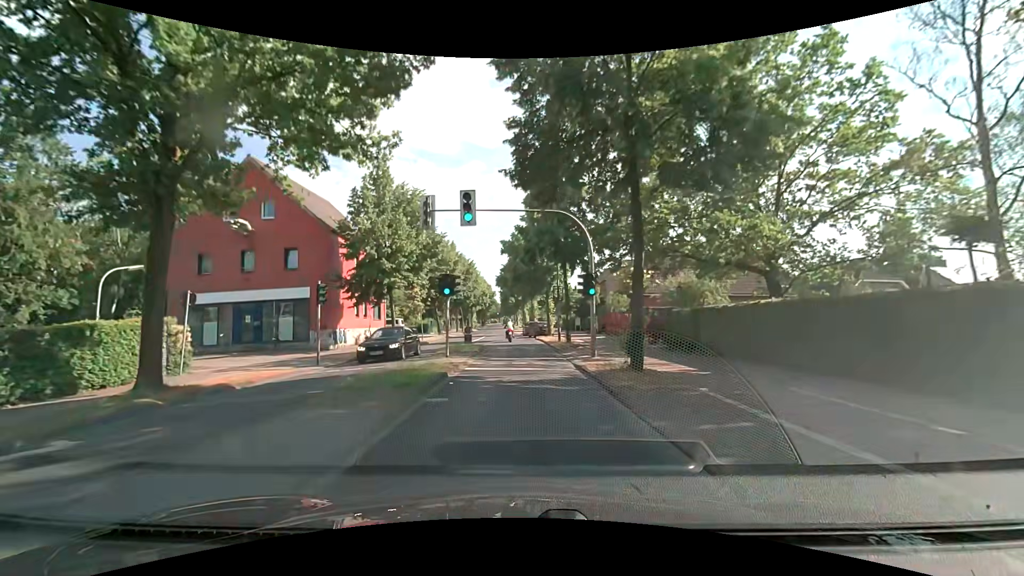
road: tertiary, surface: asphalt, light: Day
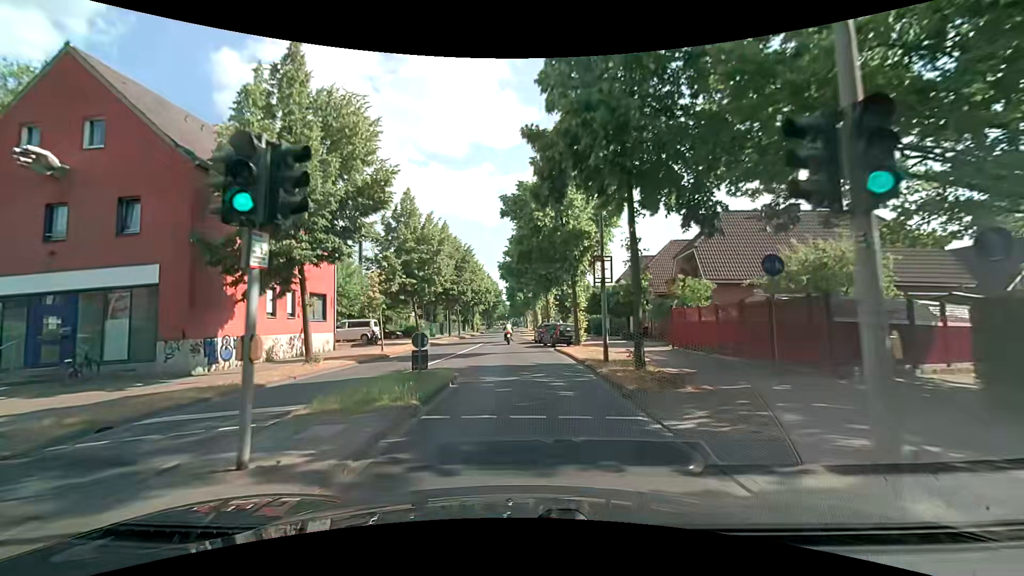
(-0.2, +14.6) m; -2°
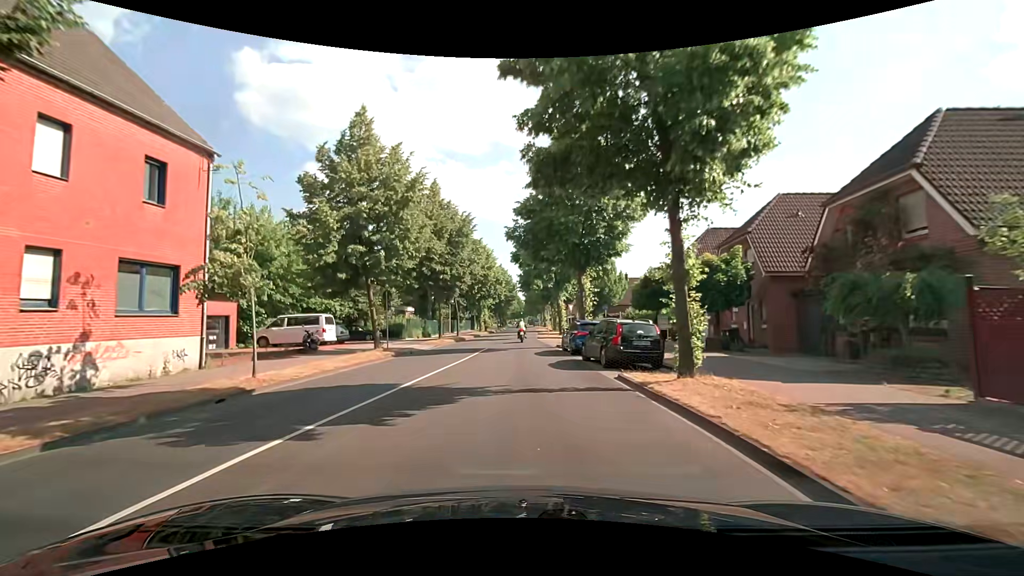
(-0.2, +14.7) m; -3°
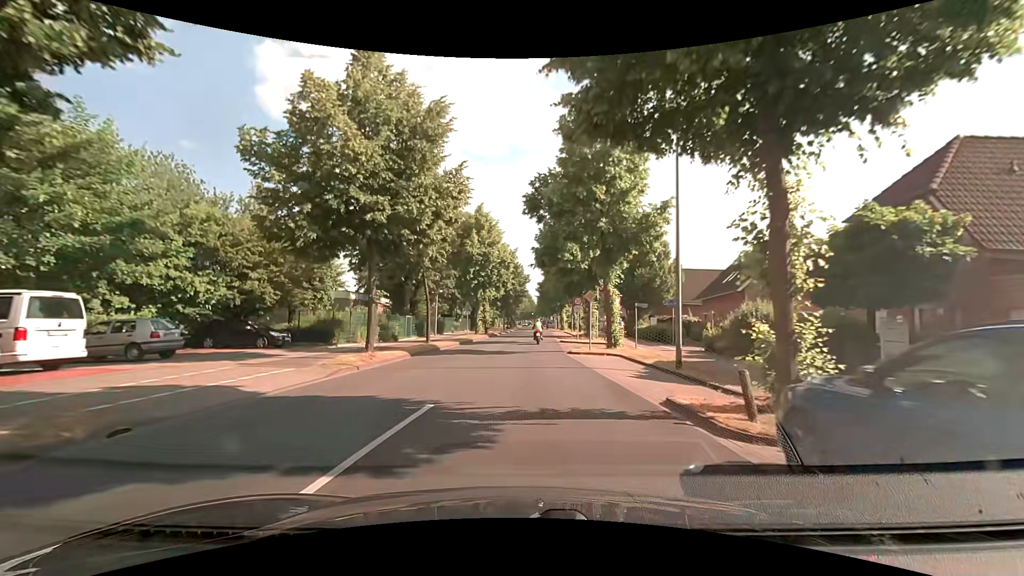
(0.0, +19.7) m; 0°
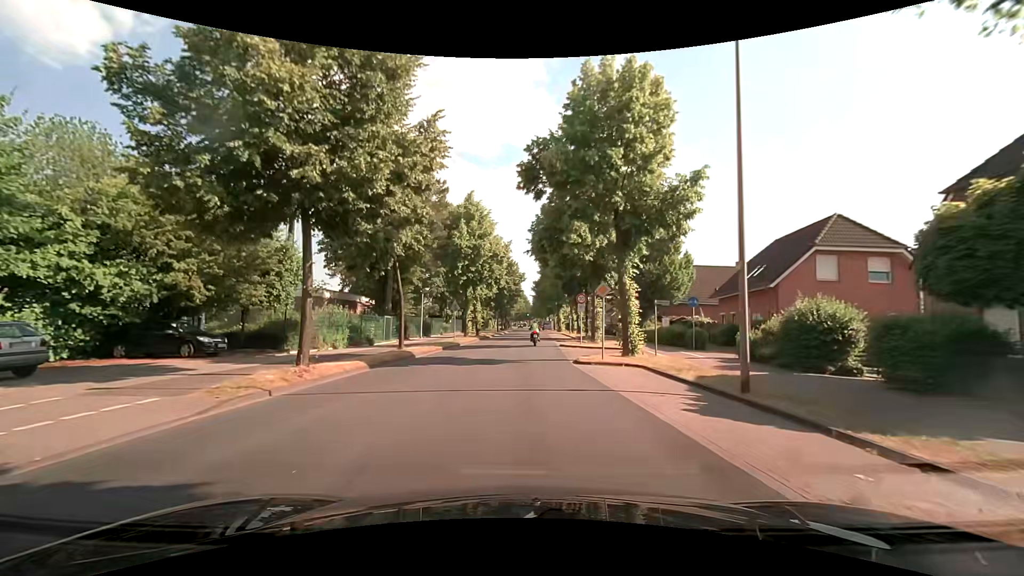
(0.0, +4.9) m; 0°
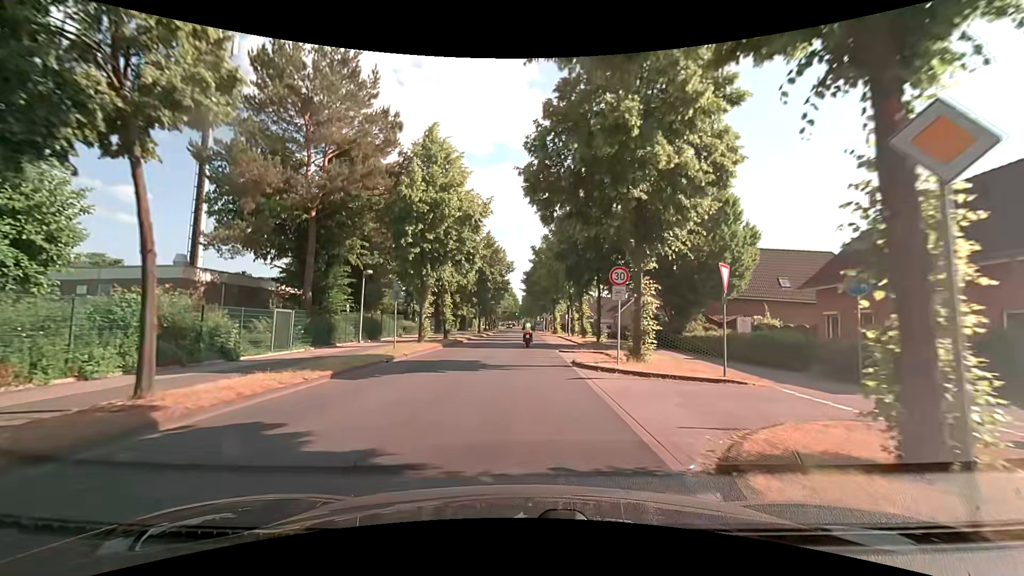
(+0.1, +14.6) m; +1°
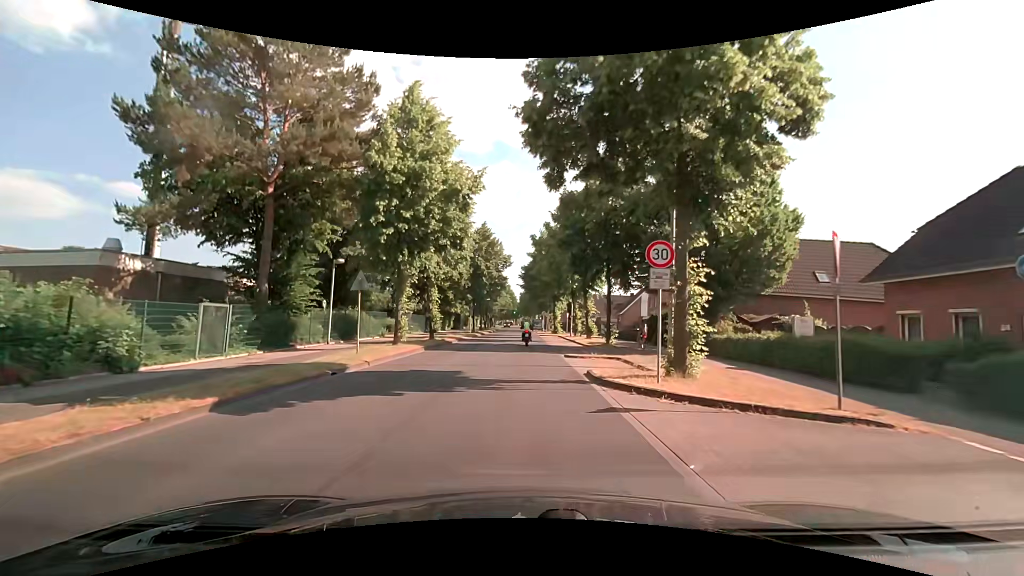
(0.0, +4.8) m; +1°
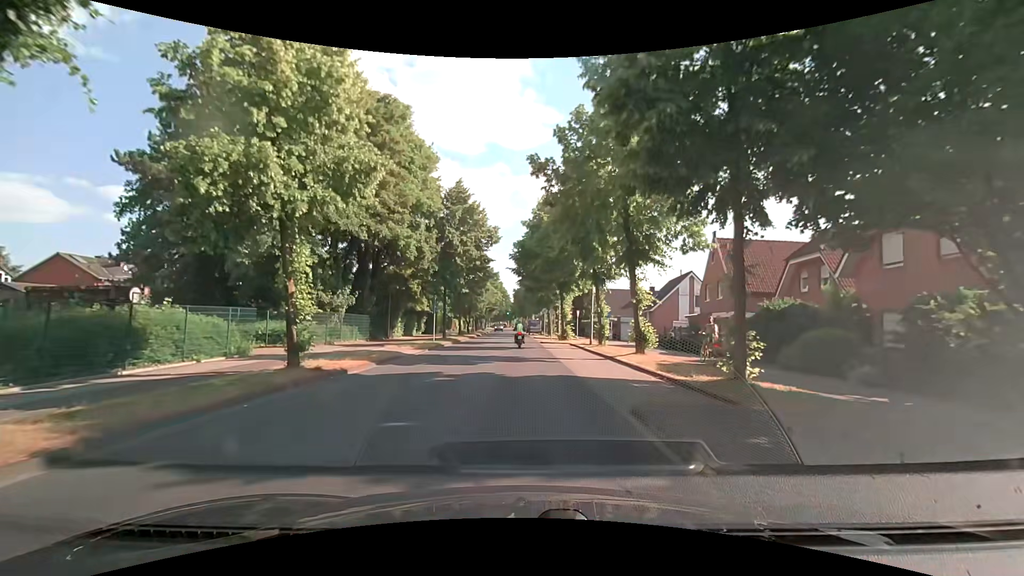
(-0.1, +18.9) m; +1°
(0, +10) (0, +20) (-1, +30) (-1, +40) (-1, +50) (-2, +60) (-3, +70) (-3, +80) (-3, +90) (-4, +100) m
